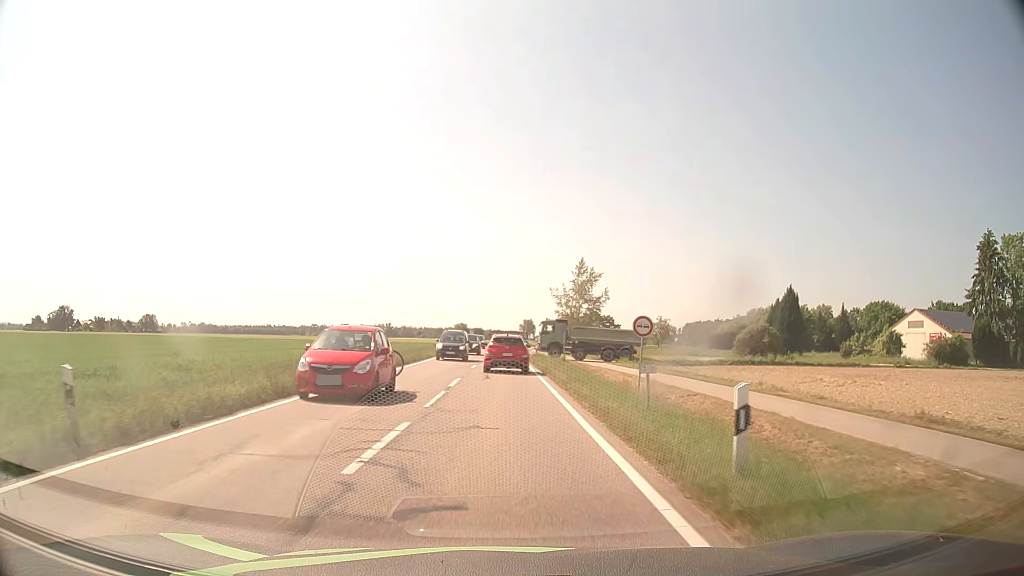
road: tertiary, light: Day
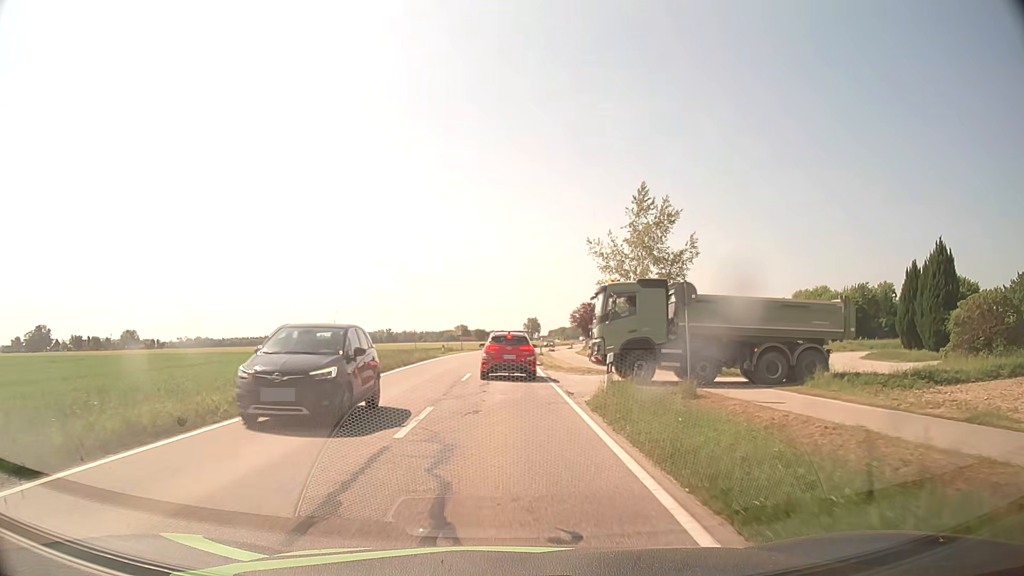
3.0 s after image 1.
(+0.1, +33.8) m; 0°
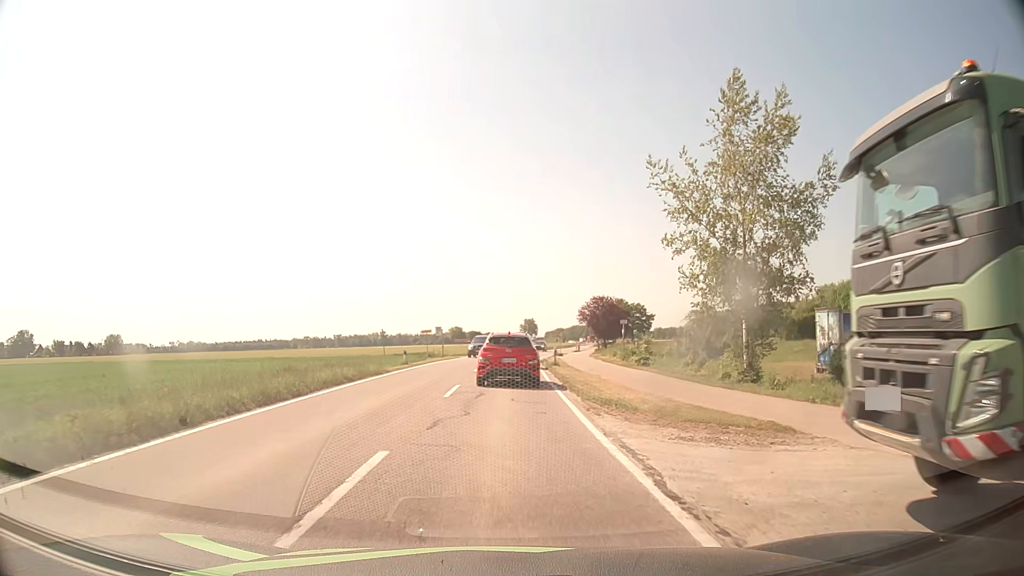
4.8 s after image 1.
(0.0, +17.5) m; 0°
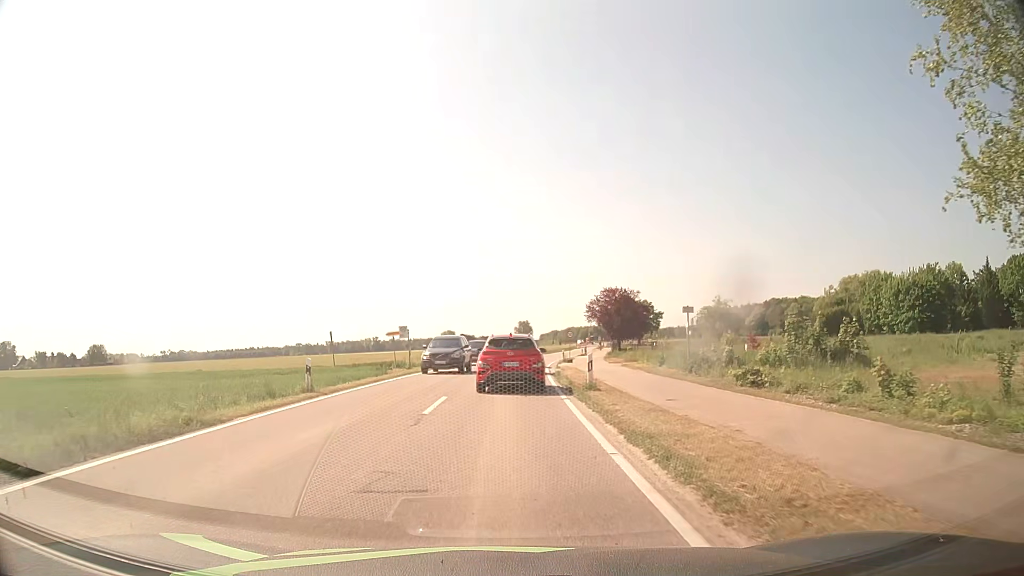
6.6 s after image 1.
(+0.1, +15.5) m; +1°
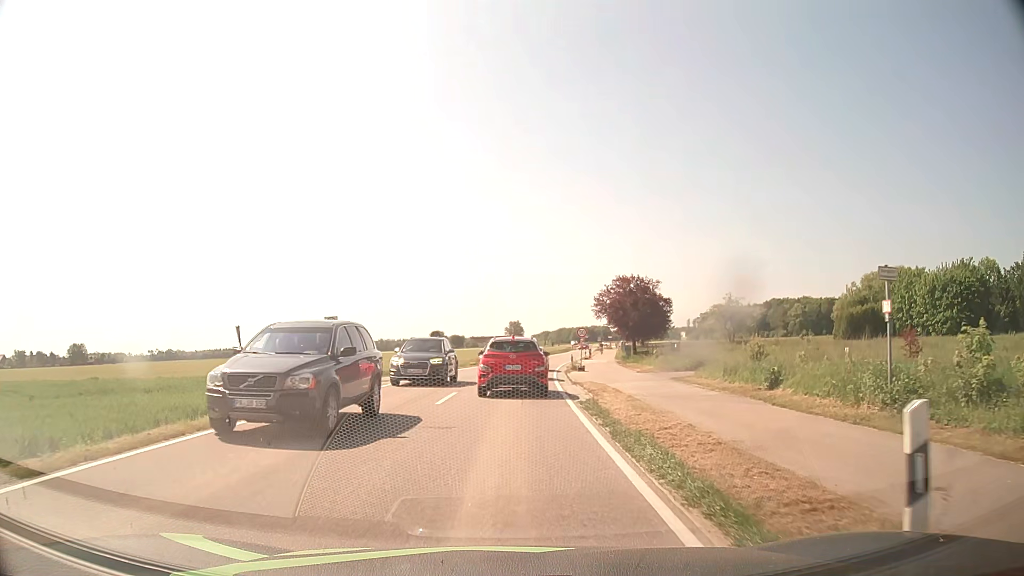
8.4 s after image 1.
(+0.1, +14.2) m; +1°
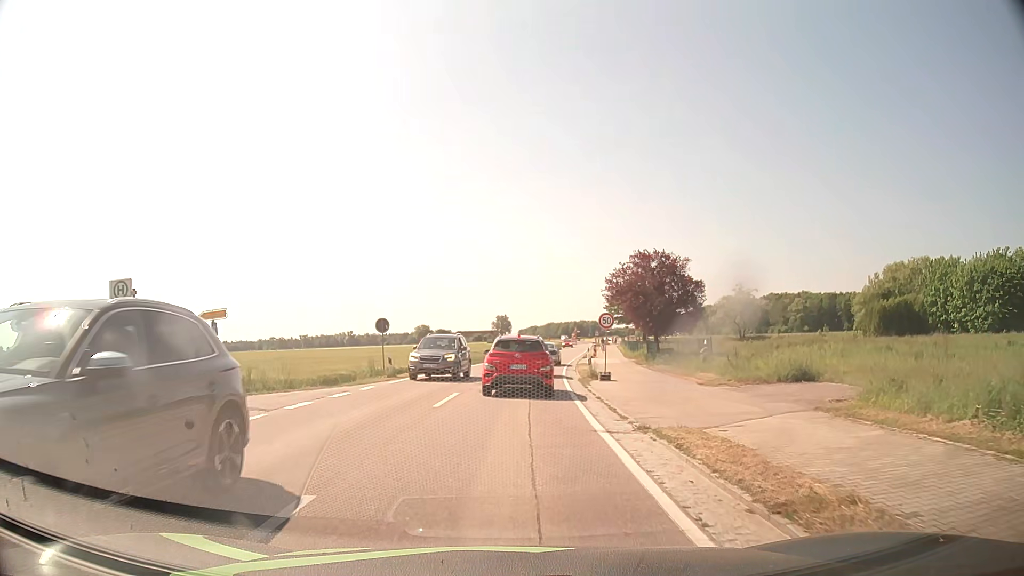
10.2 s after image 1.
(+0.1, +13.7) m; +1°
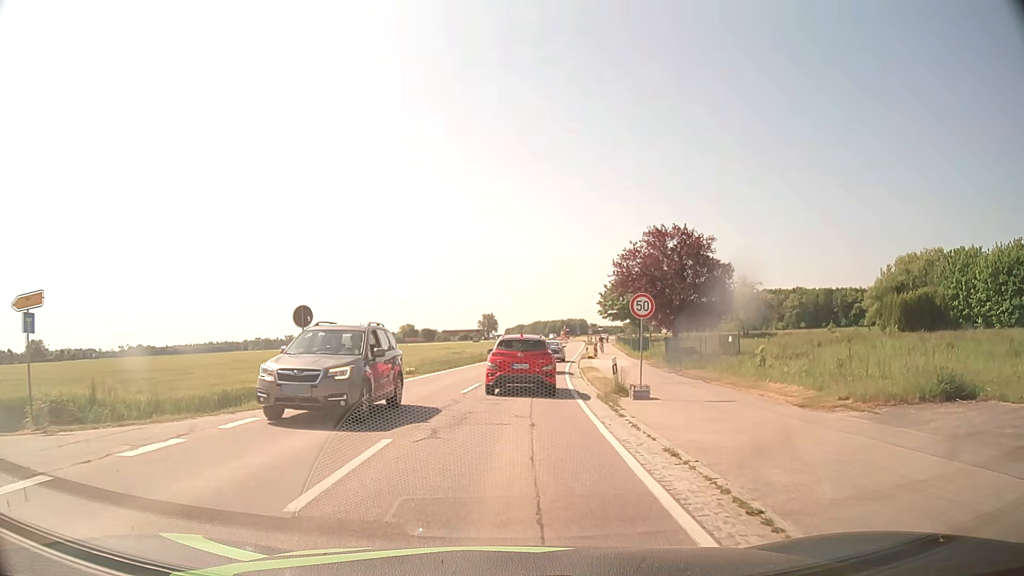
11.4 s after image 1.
(+0.1, +9.0) m; +1°
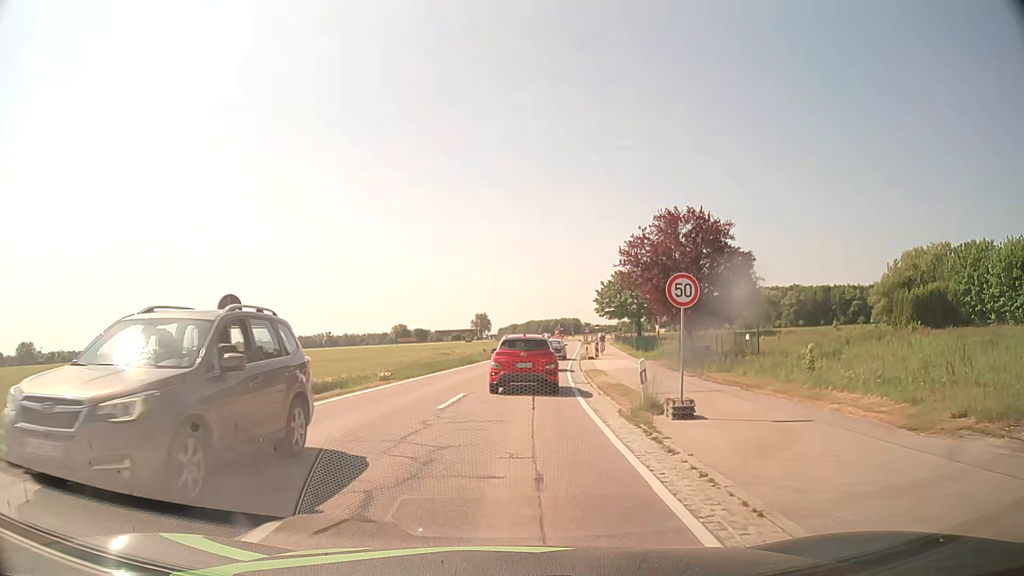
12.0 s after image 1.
(0.0, +4.5) m; 0°
(0, +10) (+1, +20) (+1, +30) (+2, +40) (+3, +50) (+4, +60) (+6, +70) (+7, +80) (+8, +90) (+9, +100) m
